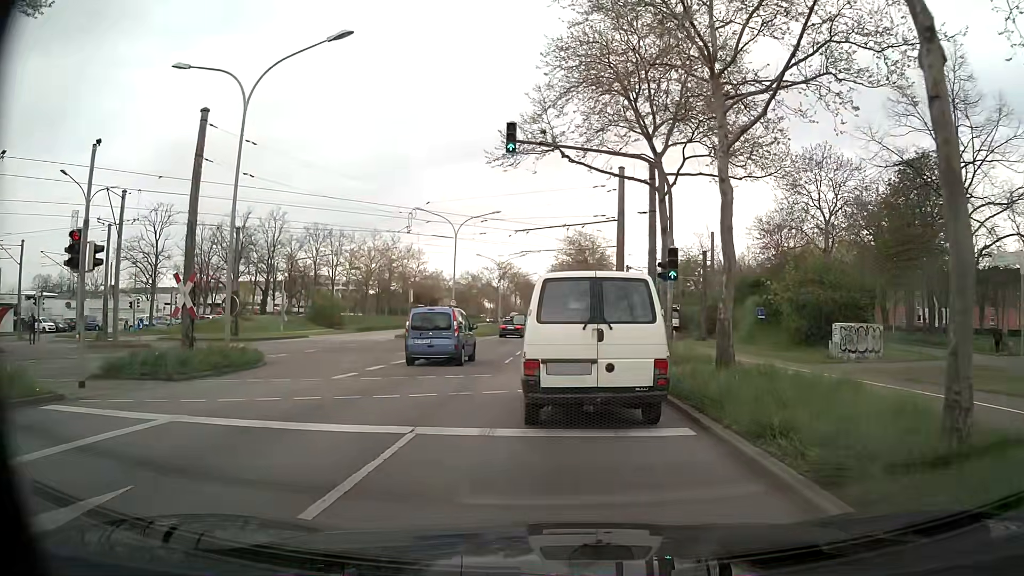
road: primary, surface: asphalt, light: Day
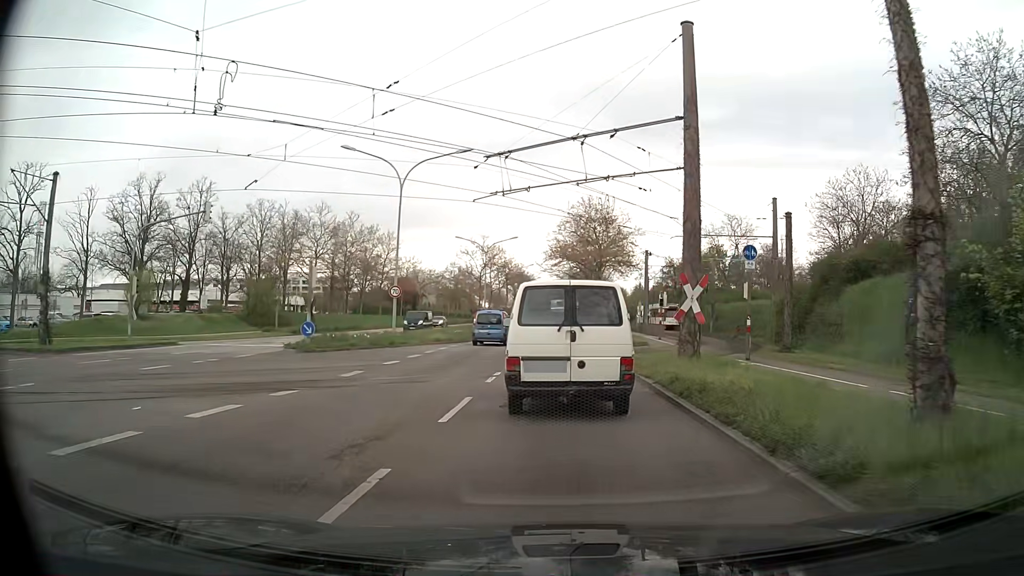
(+0.2, +19.4) m; +1°
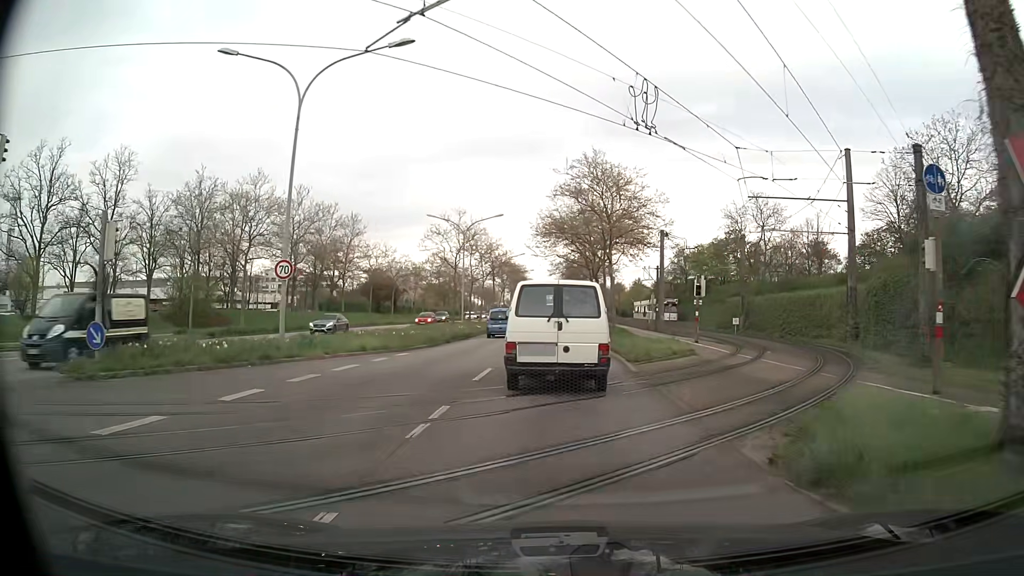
(0.0, +13.7) m; 0°
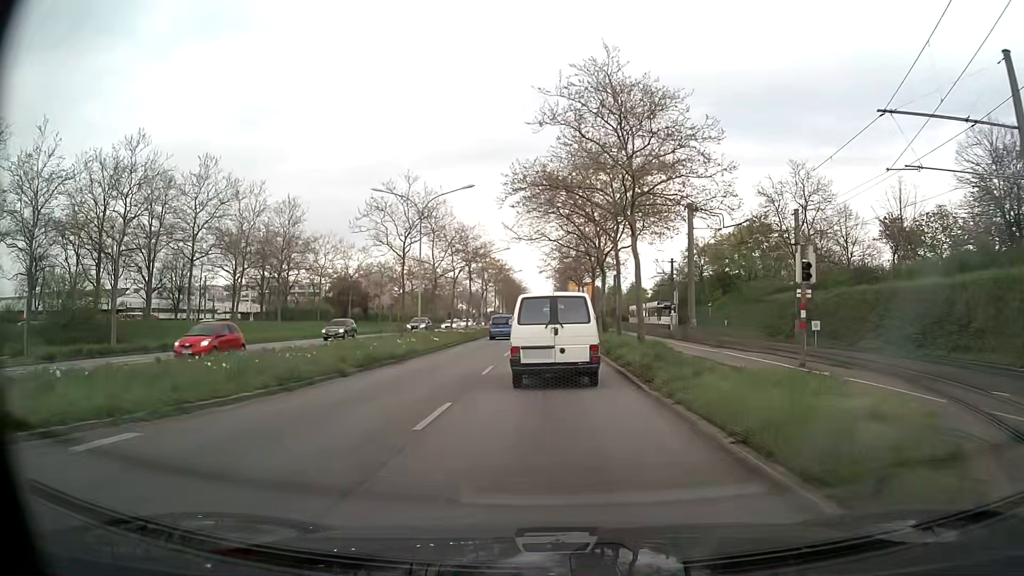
(+0.2, +15.8) m; +1°
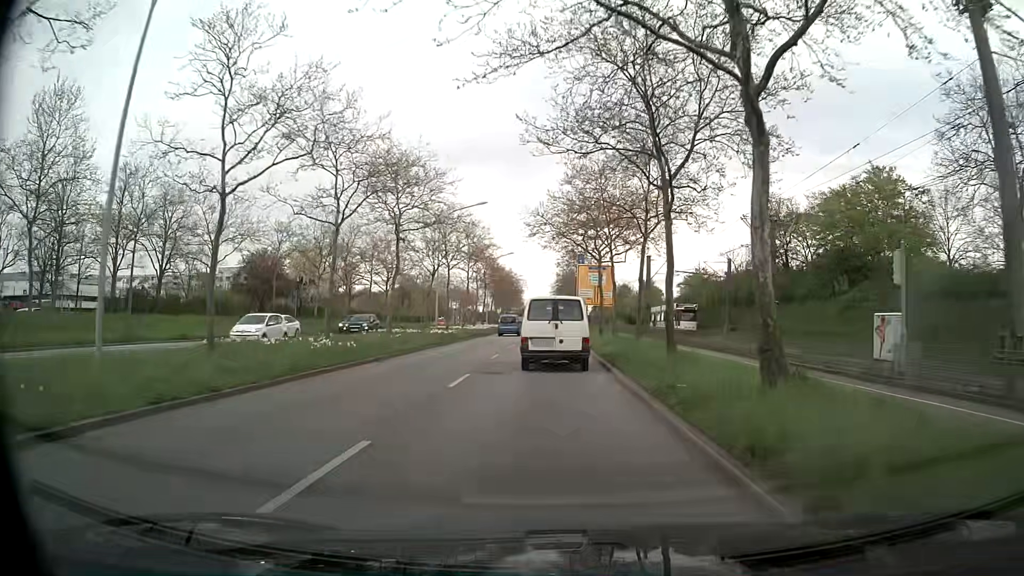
(+0.2, +31.8) m; 0°
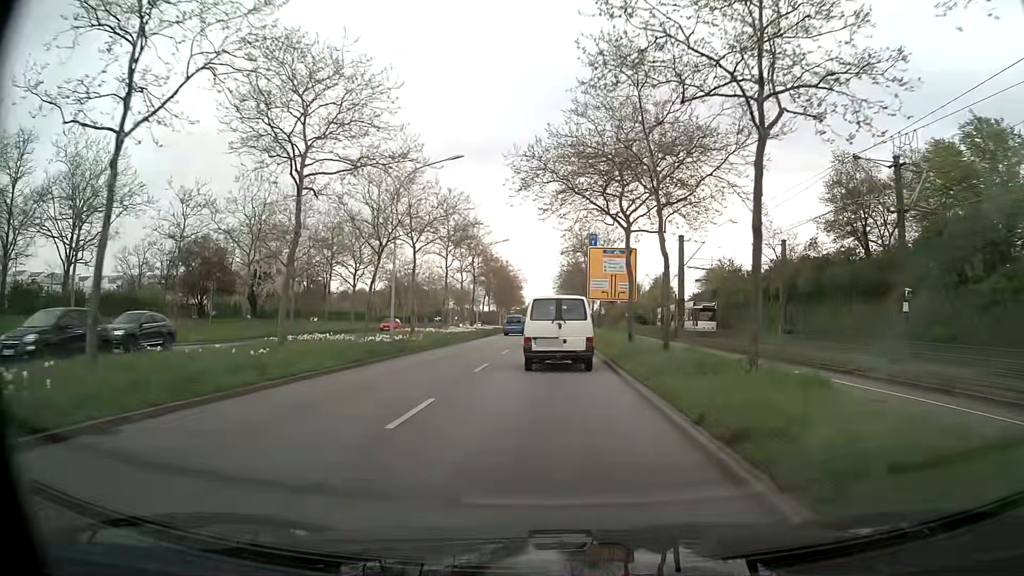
(0.0, +14.5) m; 0°
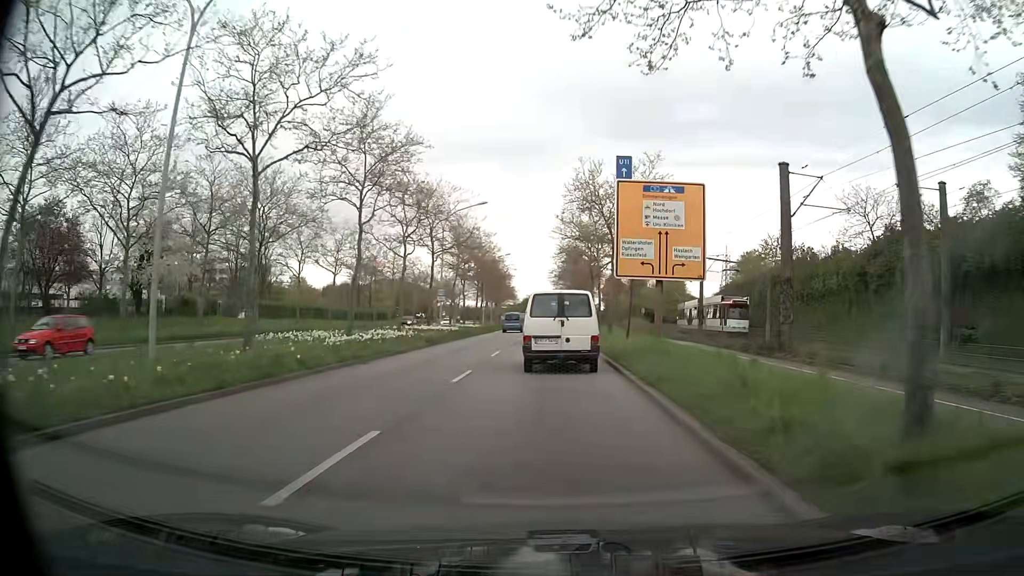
(+0.1, +21.7) m; +1°
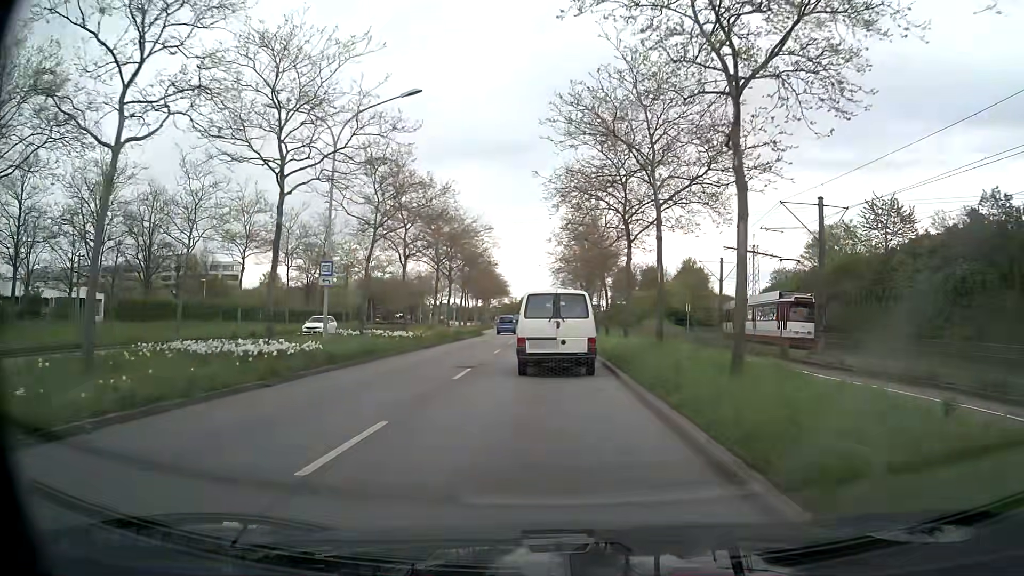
(0.0, +25.9) m; 0°
(0, +10) (0, +20) (0, +30) (0, +40) (0, +50) (-1, +60) (-1, +70) (-1, +80) (-1, +90) (-2, +100) m
